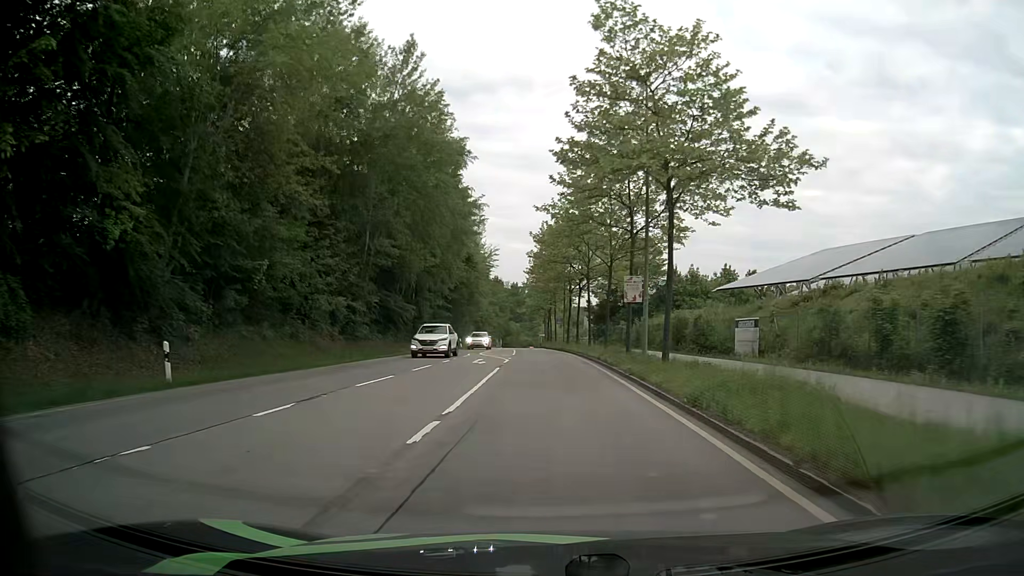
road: secondary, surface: asphalt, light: Day
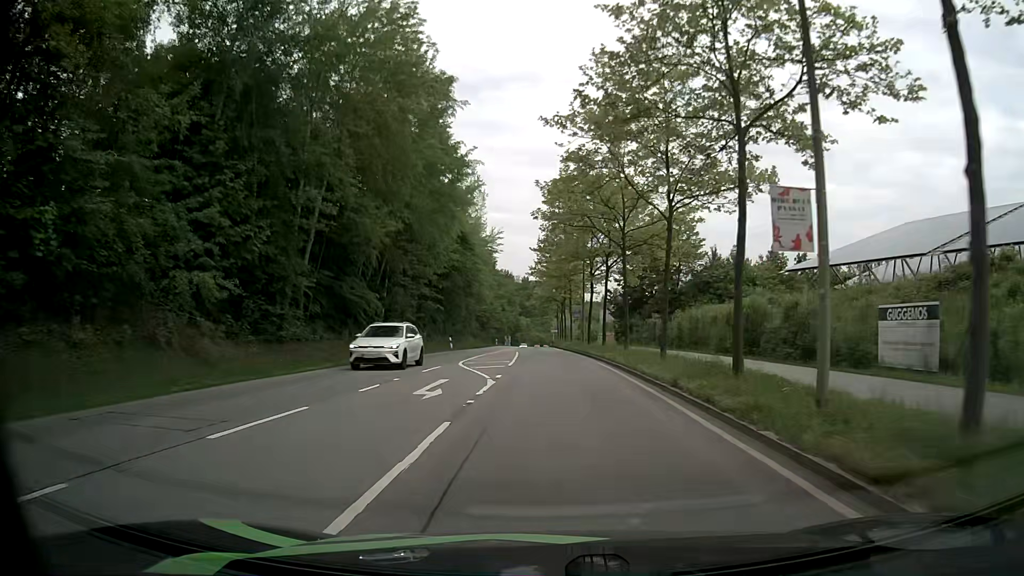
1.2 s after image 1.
(-0.1, +14.5) m; -1°
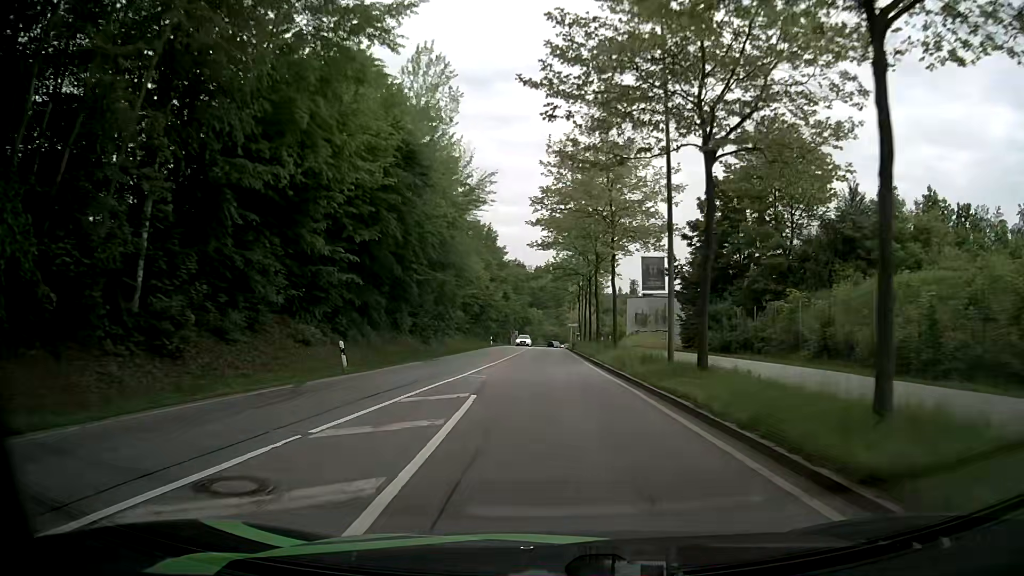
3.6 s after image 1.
(-0.2, +30.5) m; -1°
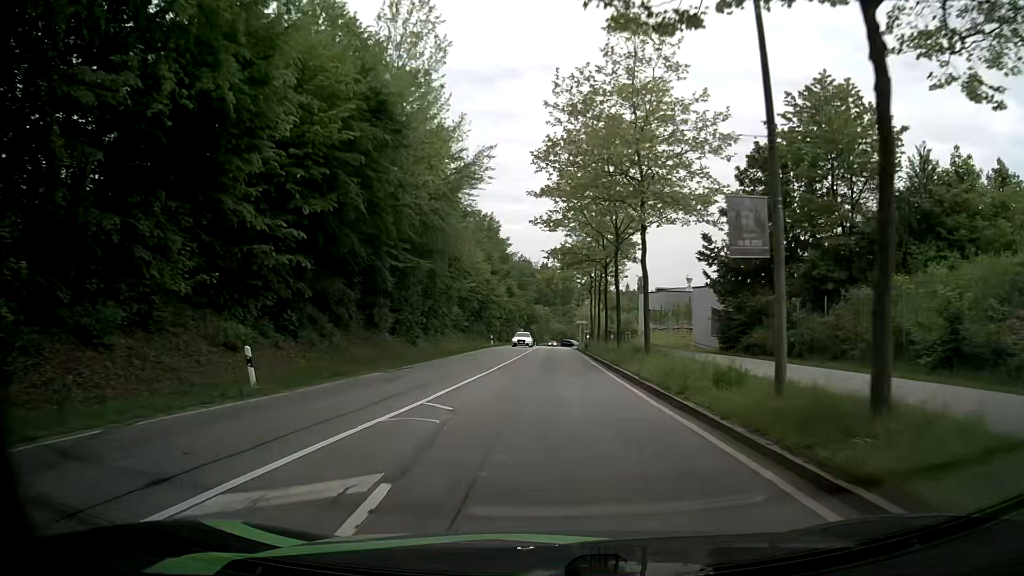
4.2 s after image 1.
(0.0, +7.8) m; 0°
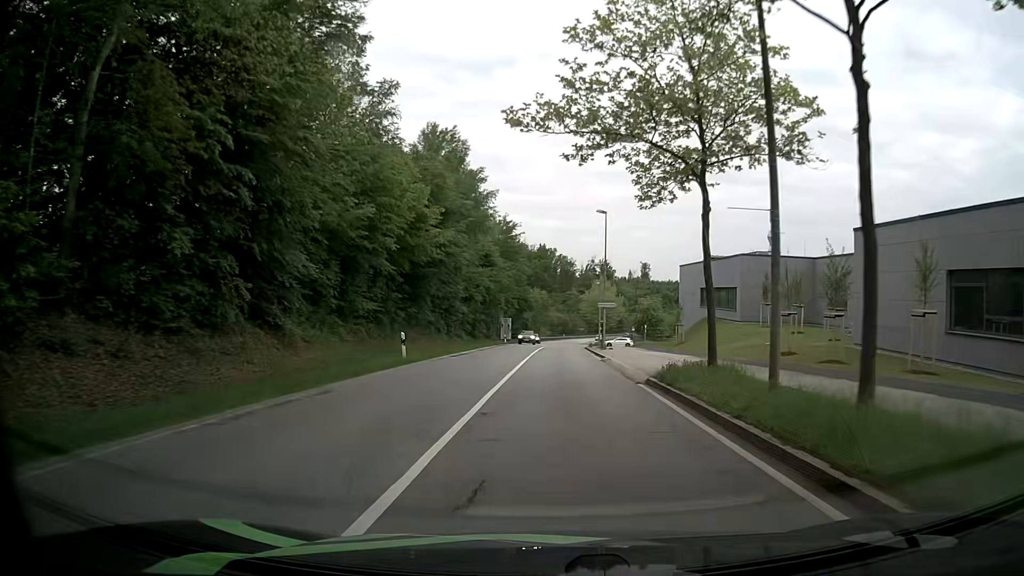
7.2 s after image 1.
(-0.5, +39.5) m; -1°
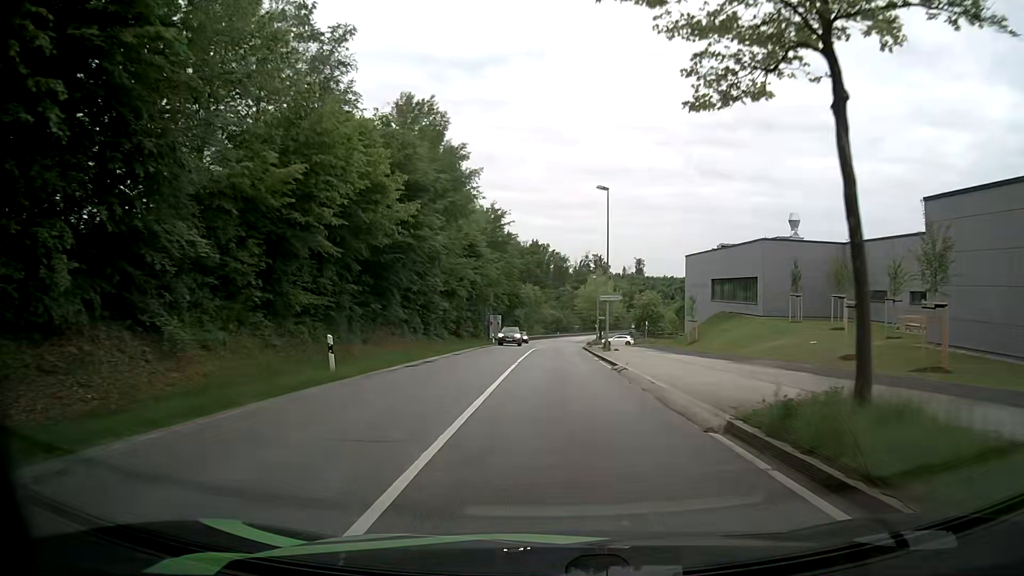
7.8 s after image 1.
(+0.1, +7.8) m; +1°
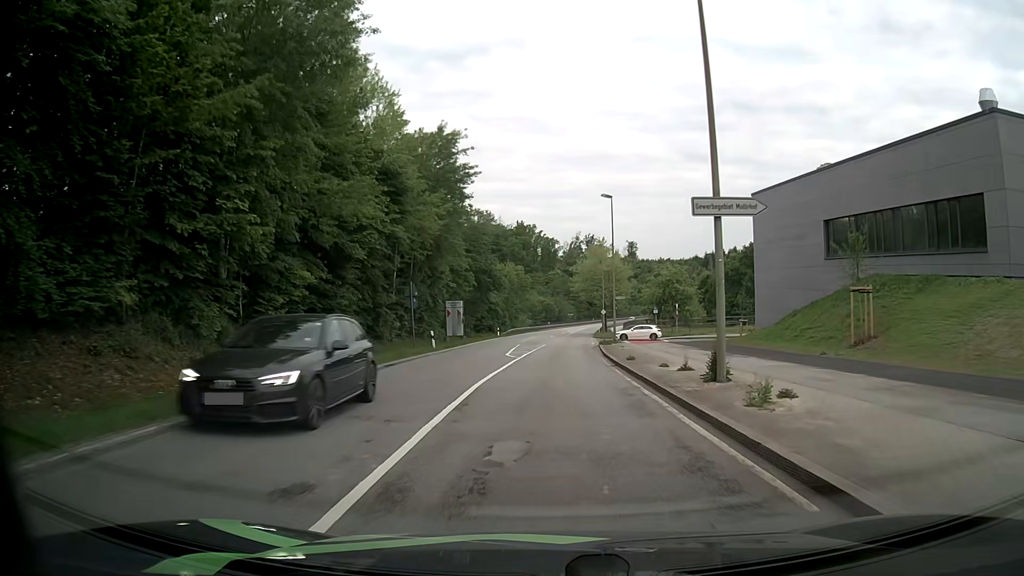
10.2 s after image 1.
(+0.3, +30.0) m; +1°
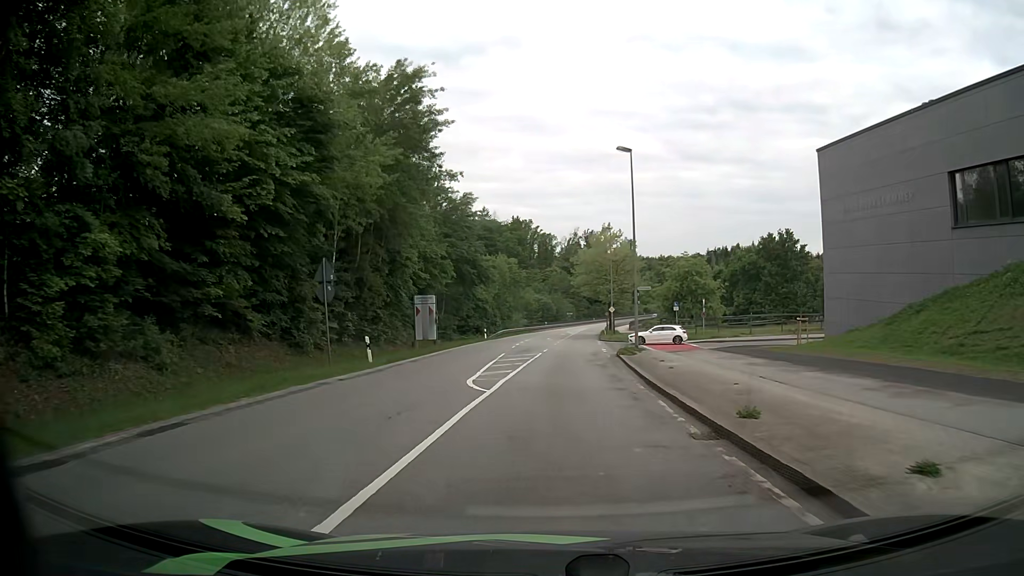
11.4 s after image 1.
(-0.1, +12.7) m; 0°
(0, +10) (0, +20) (0, +30) (+3, +39) (+11, +45) (+21, +48) (+31, +50) (+40, +53) (+49, +58) (+57, +64) m
